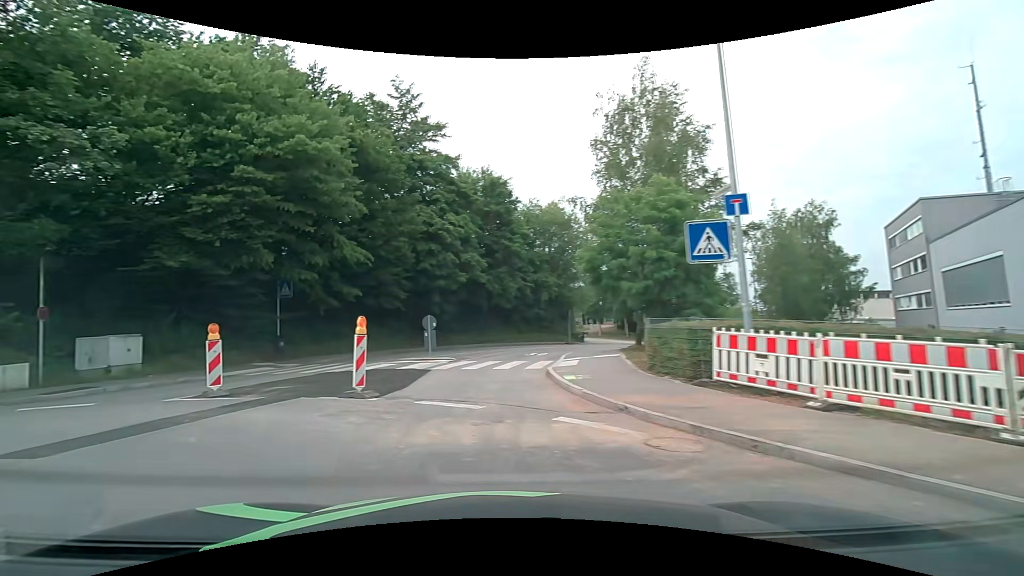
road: tertiary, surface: asphalt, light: Day
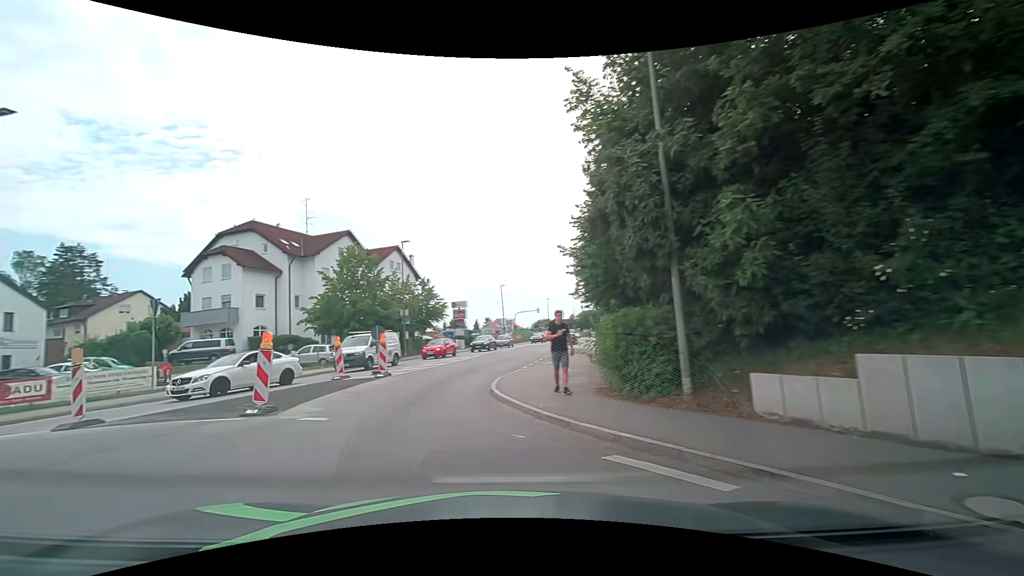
(-8.7, +9.0) m; -86°
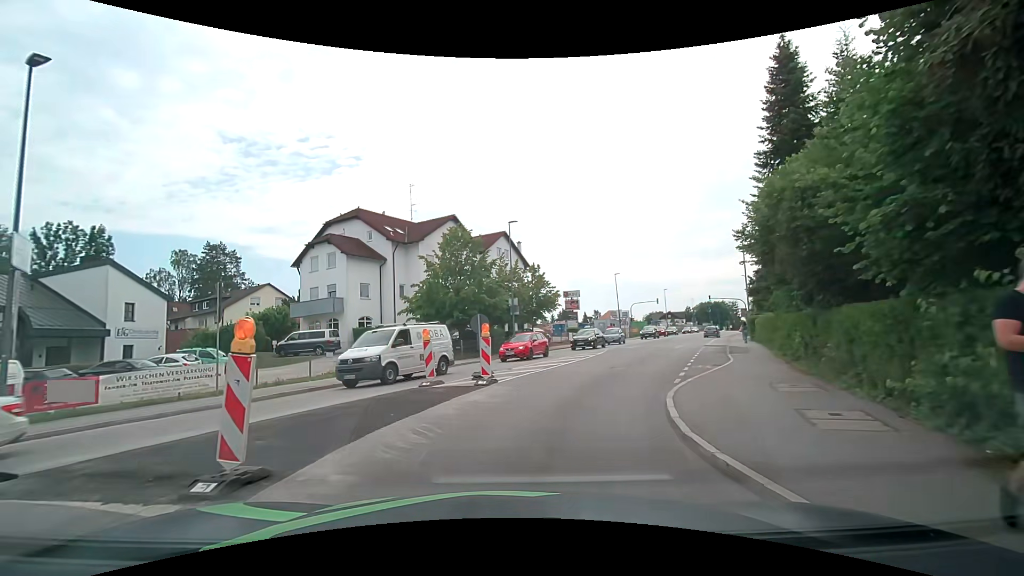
(-0.9, +6.1) m; -12°
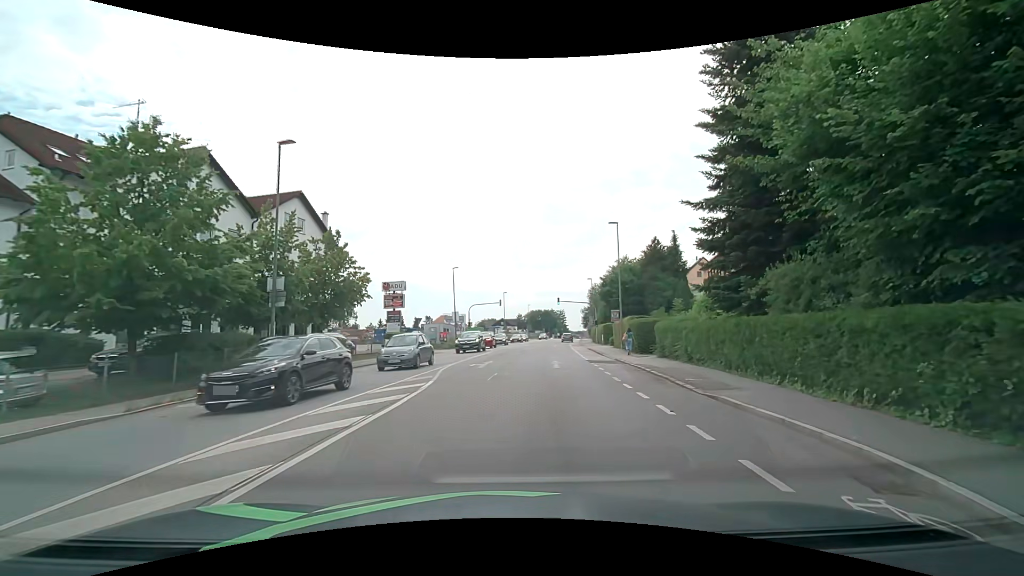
(+2.5, +15.9) m; +19°
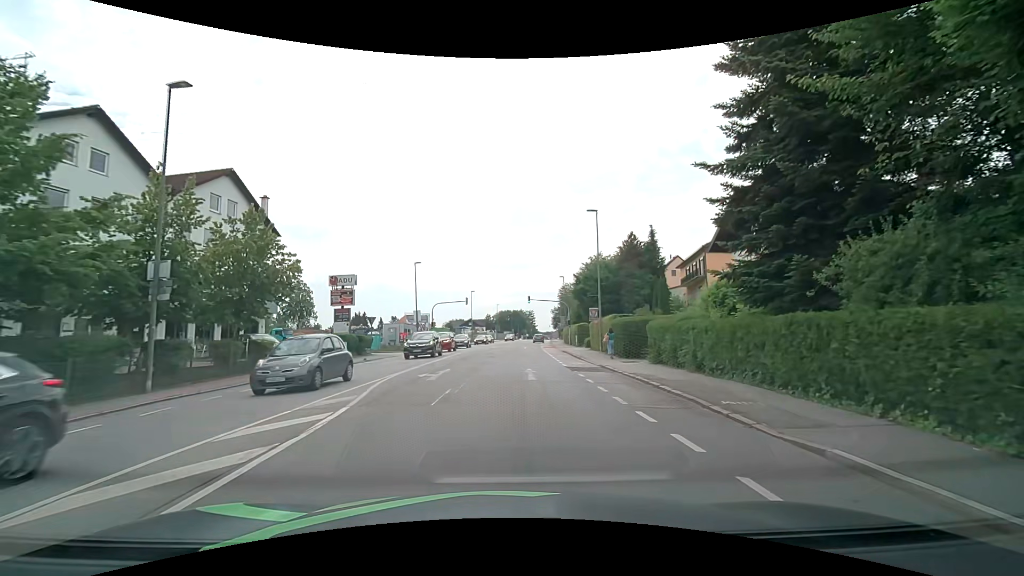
(+0.2, +4.8) m; +3°
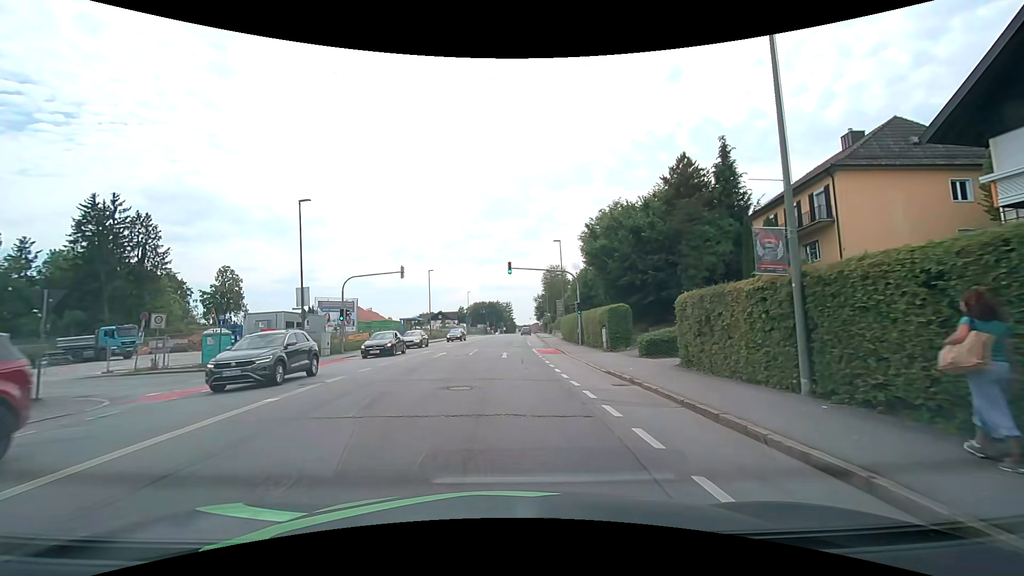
(+0.9, +26.5) m; +3°
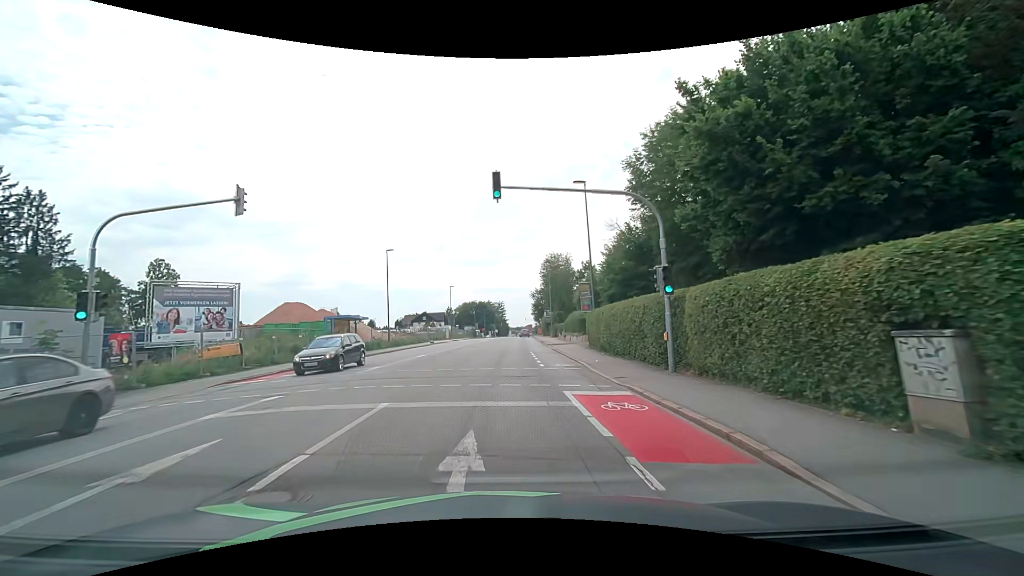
(+0.2, +21.5) m; +1°
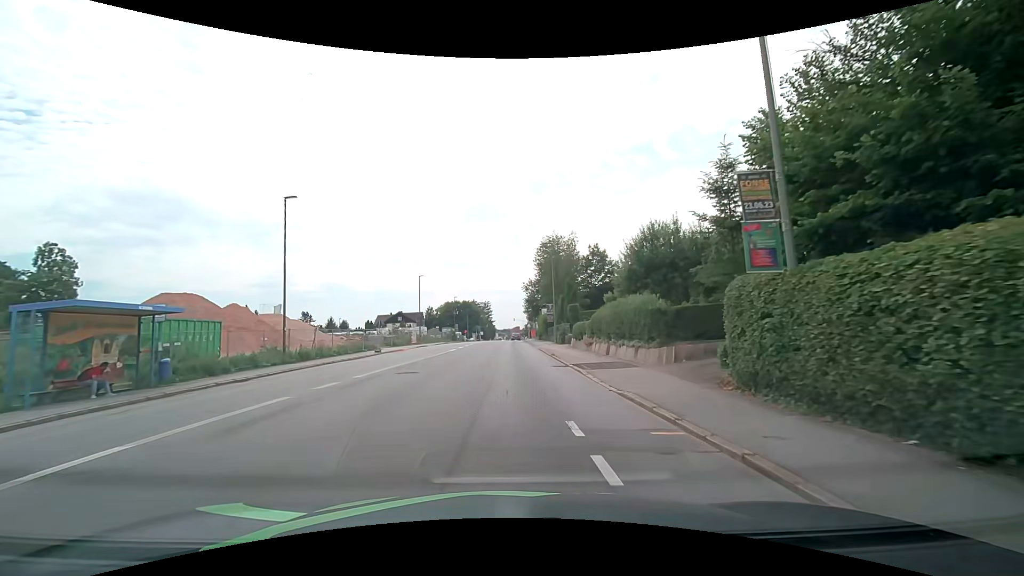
(+0.2, +21.8) m; +1°
(0, +10) (0, +20) (+1, +30) (+1, +40) (+1, +50) (+1, +60) (+1, +70) (+1, +80) (+2, +90) (+2, +100) m
